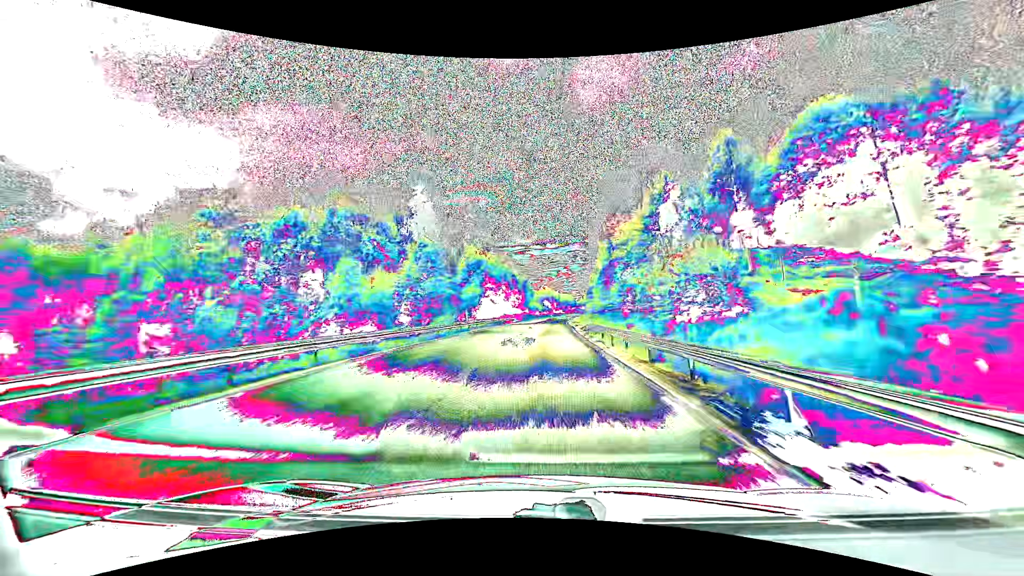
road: primary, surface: asphalt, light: Day
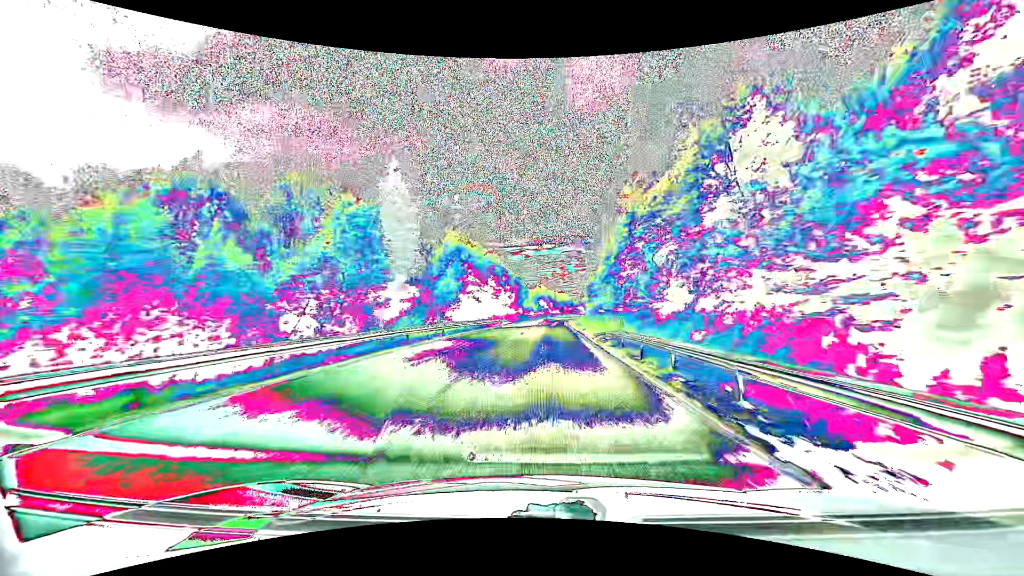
(+0.1, +14.5) m; +1°
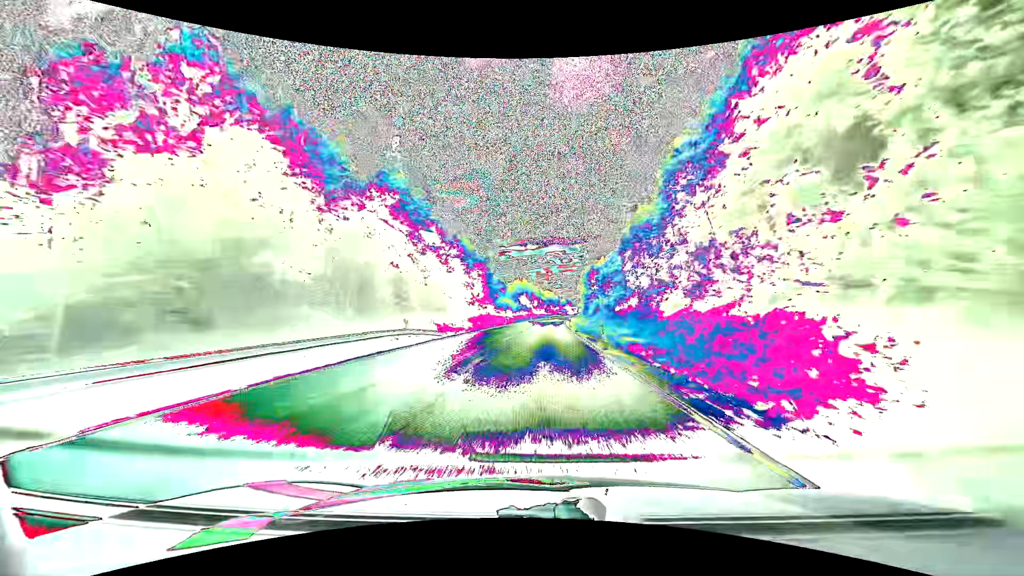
(+0.7, +43.8) m; +2°
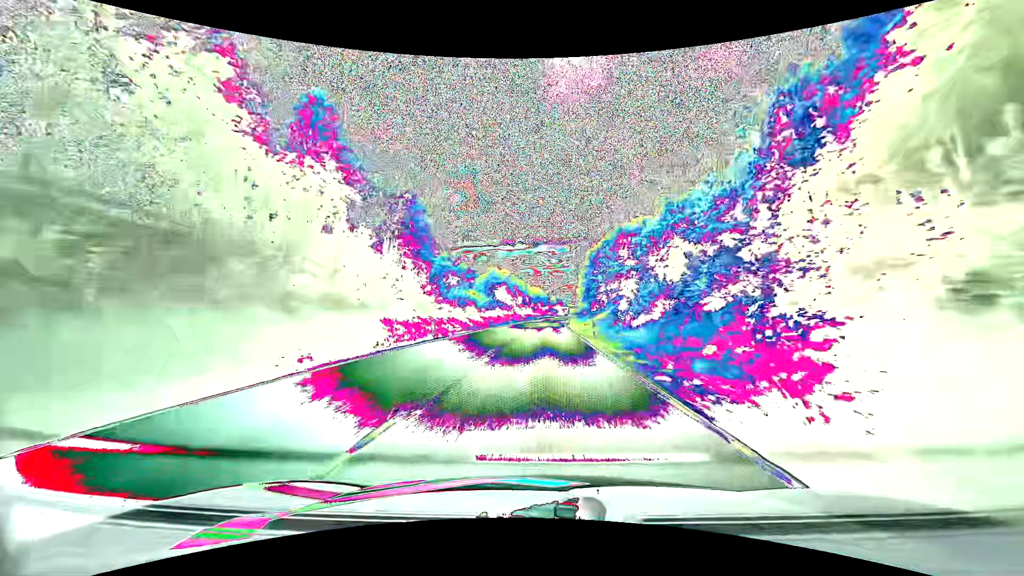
(+0.7, +44.5) m; +2°
